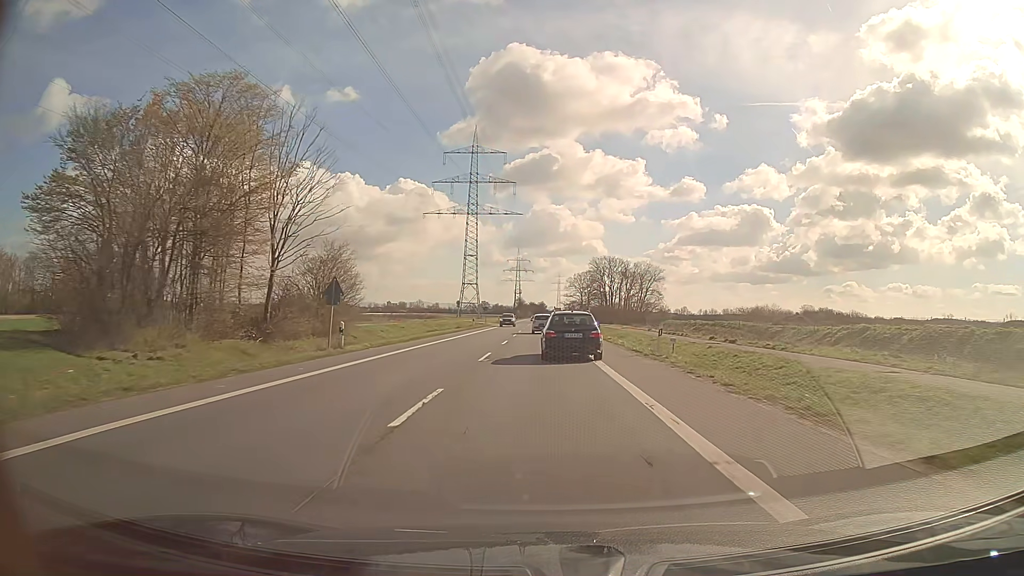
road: secondary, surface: asphalt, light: Day
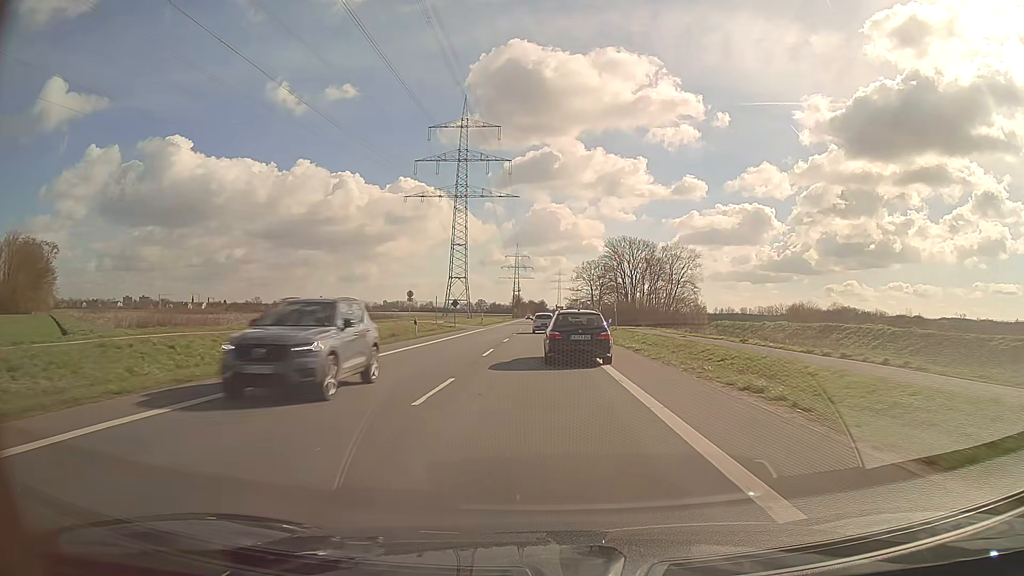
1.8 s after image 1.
(0.0, +34.3) m; 0°
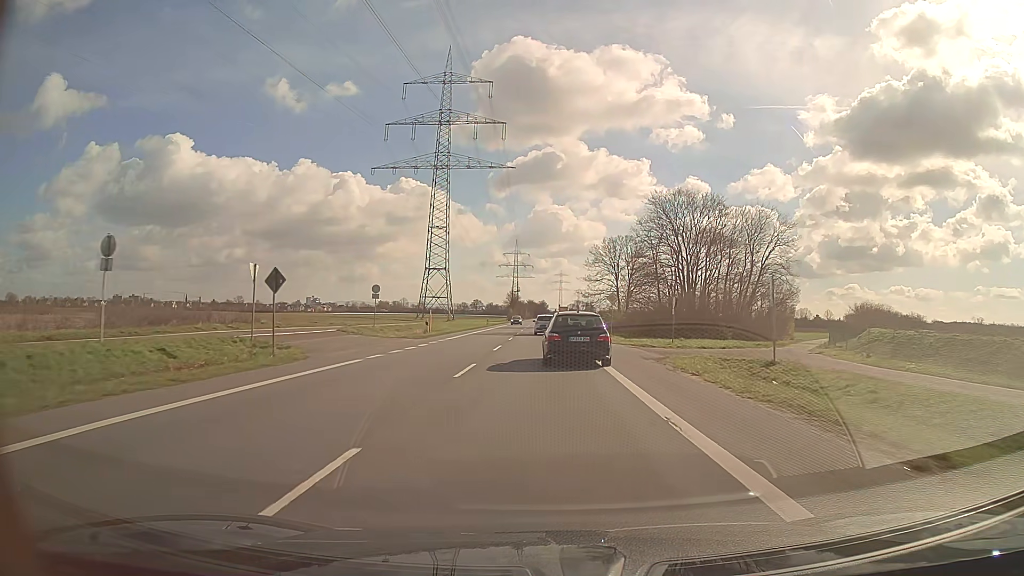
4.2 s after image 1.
(-0.1, +43.5) m; 0°
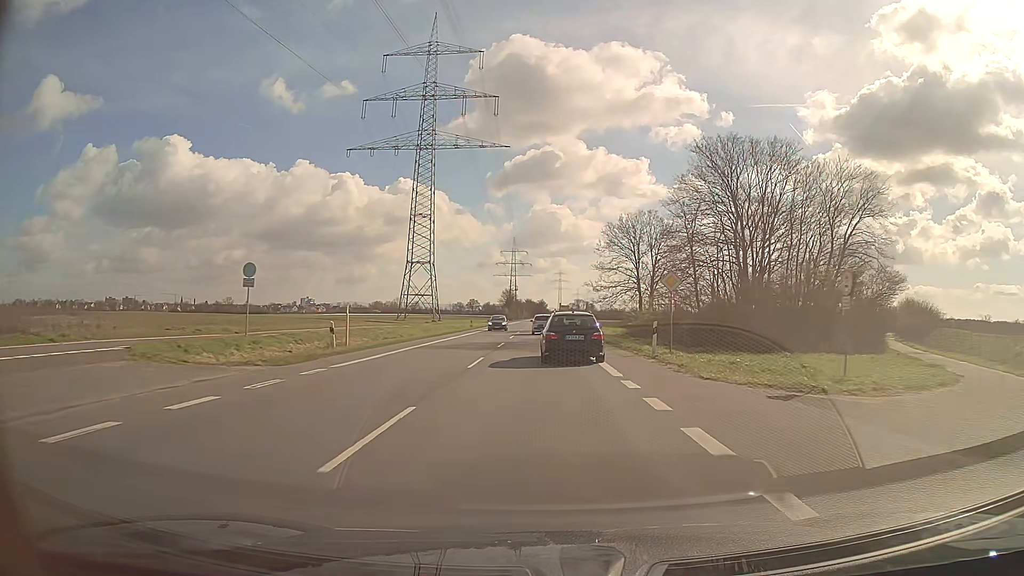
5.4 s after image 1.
(0.0, +20.9) m; 0°
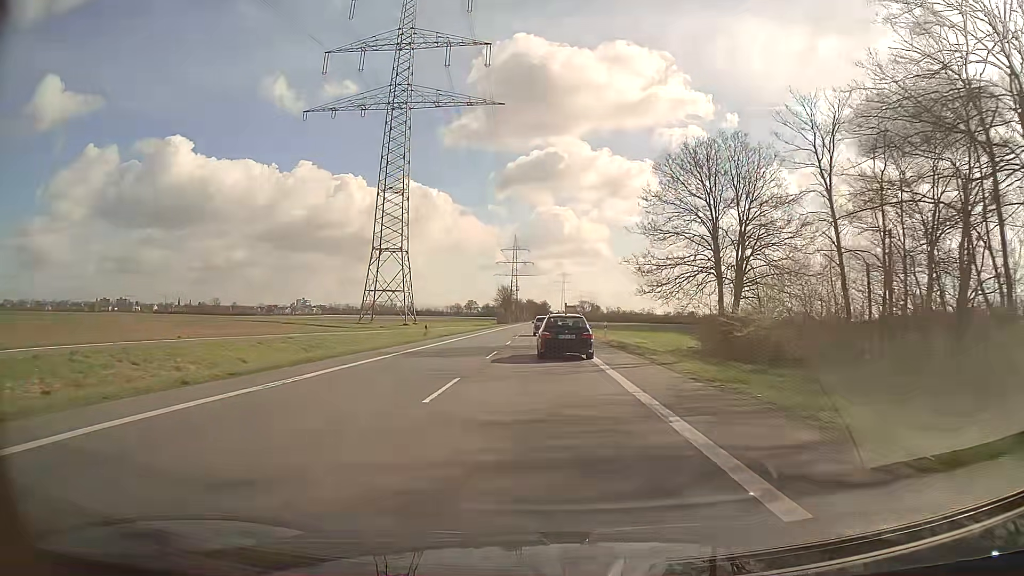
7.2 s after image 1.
(0.0, +31.4) m; 0°
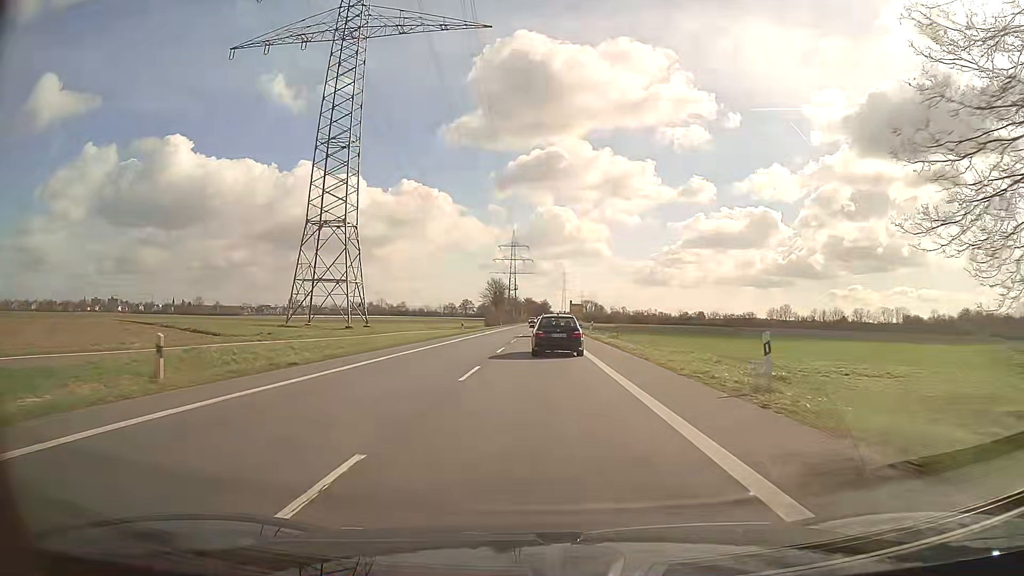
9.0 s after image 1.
(0.0, +32.6) m; 0°
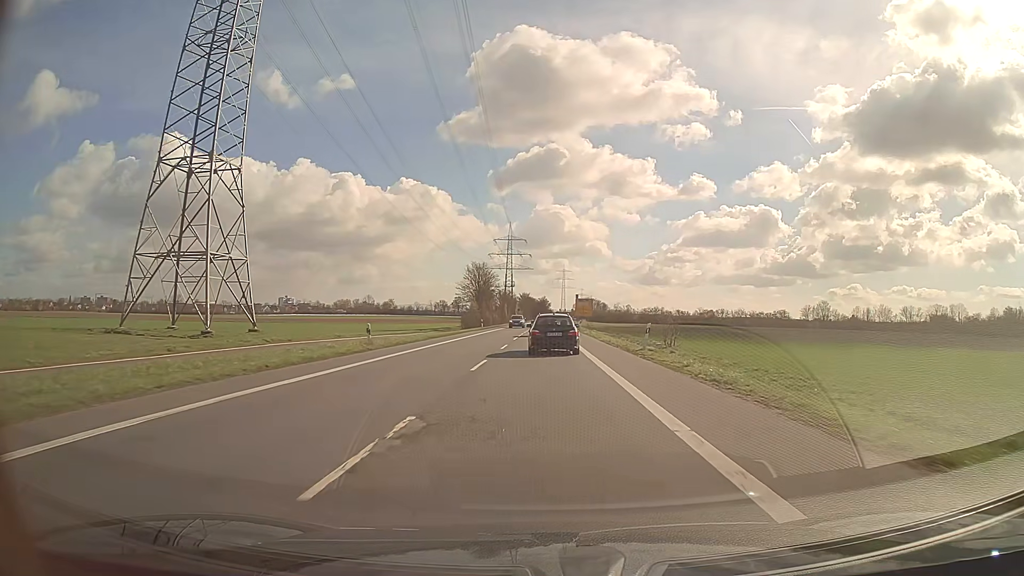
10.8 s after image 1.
(+0.1, +33.8) m; 0°
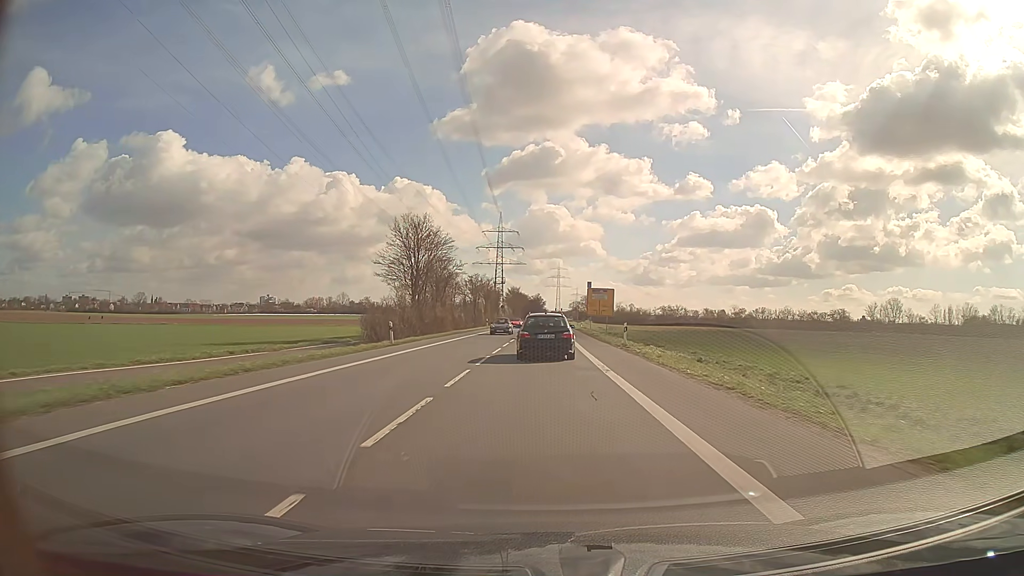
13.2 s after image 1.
(+0.2, +46.3) m; 0°
(0, +10) (0, +20) (0, +30) (0, +40) (0, +50) (0, +60) (+1, +70) (+1, +80) (+1, +90) (+1, +100) m
